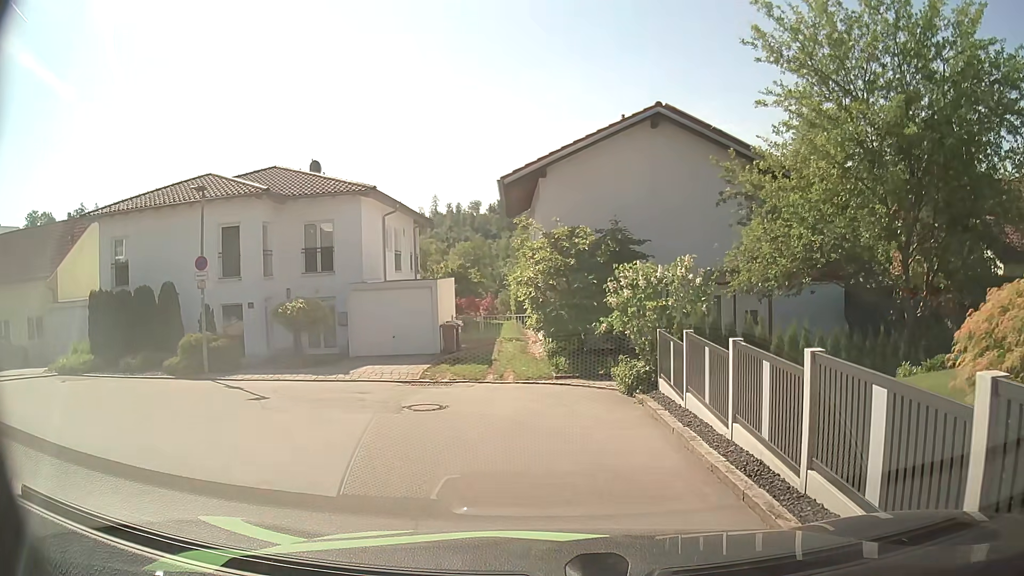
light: Day
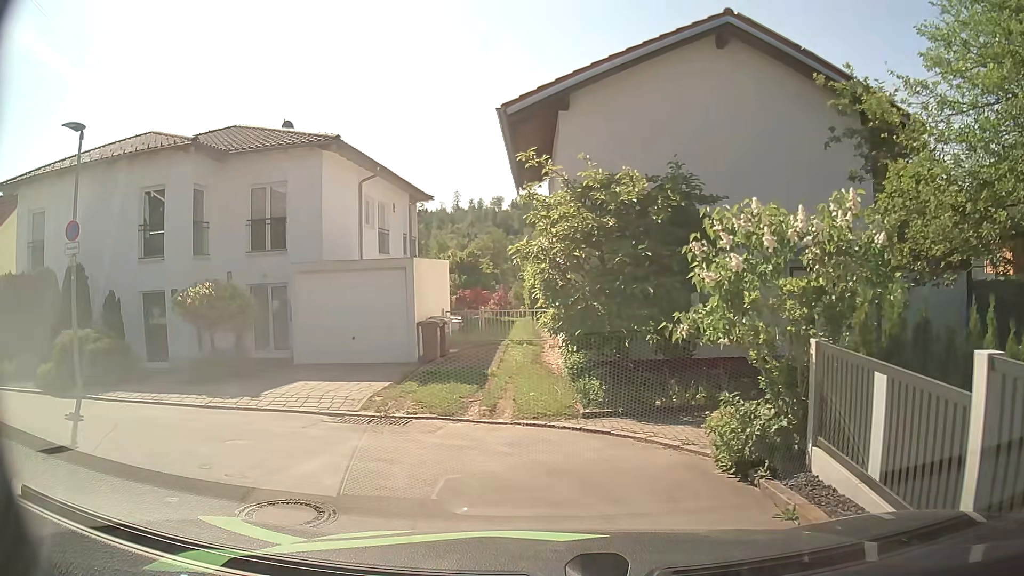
(0.0, +6.4) m; -3°
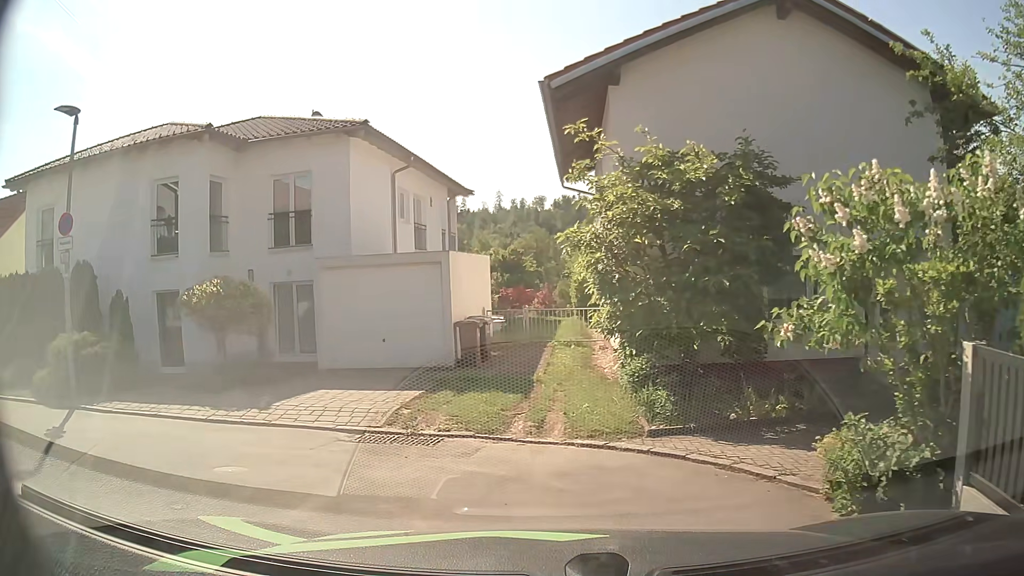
(0.0, +1.5) m; -2°
